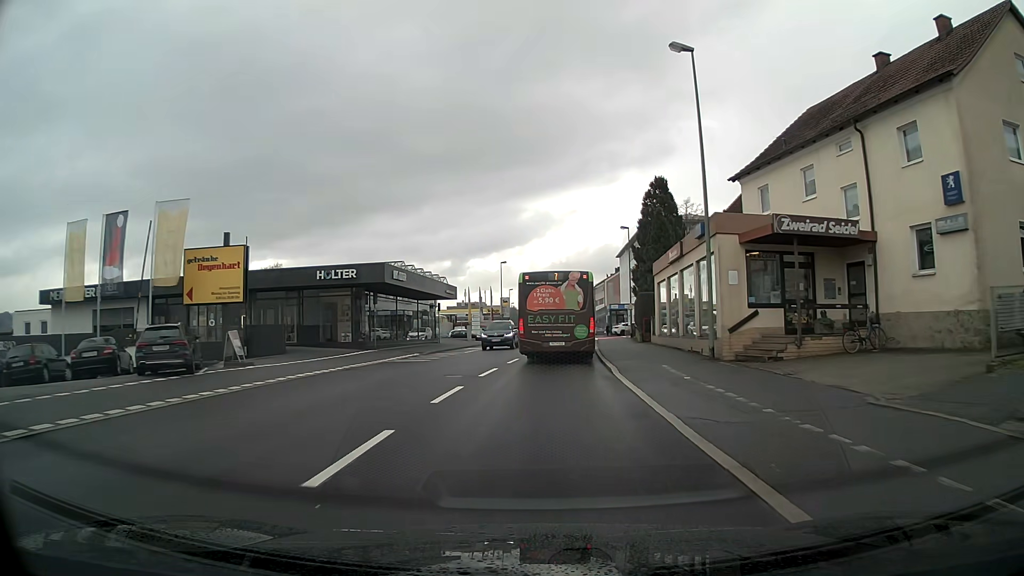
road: tertiary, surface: asphalt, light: Day
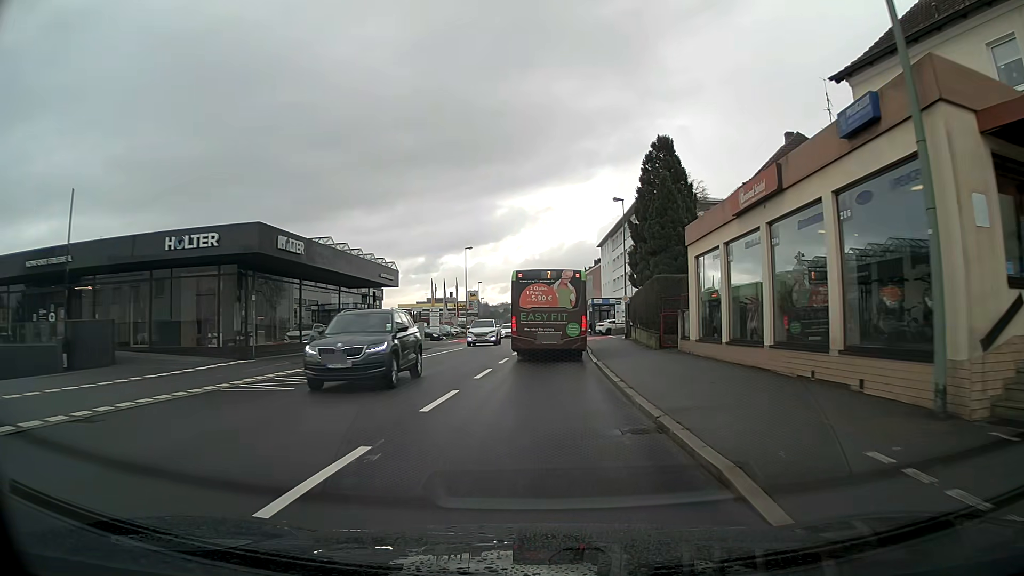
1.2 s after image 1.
(+0.3, +13.3) m; +2°
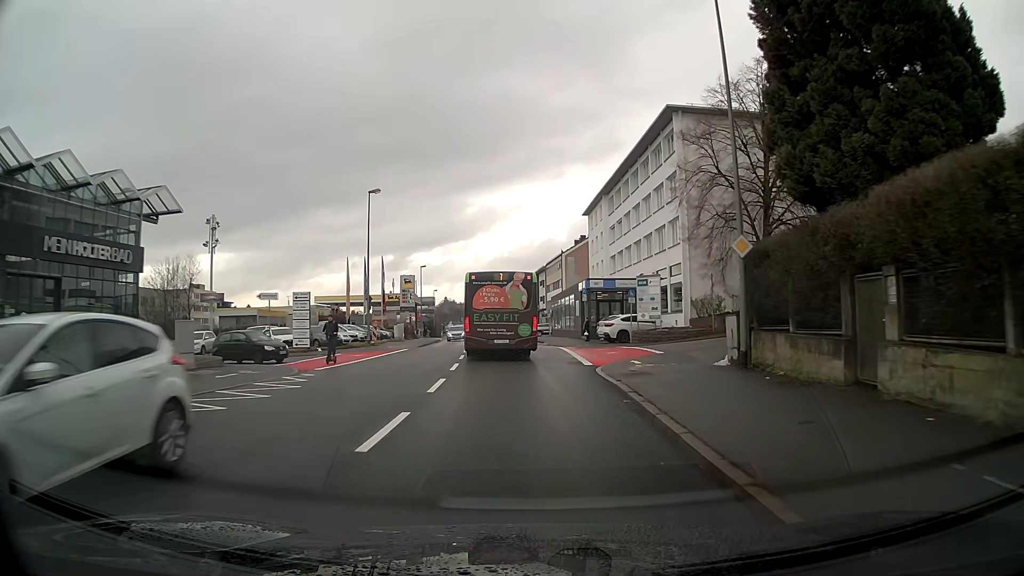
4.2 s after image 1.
(+0.8, +33.2) m; +2°
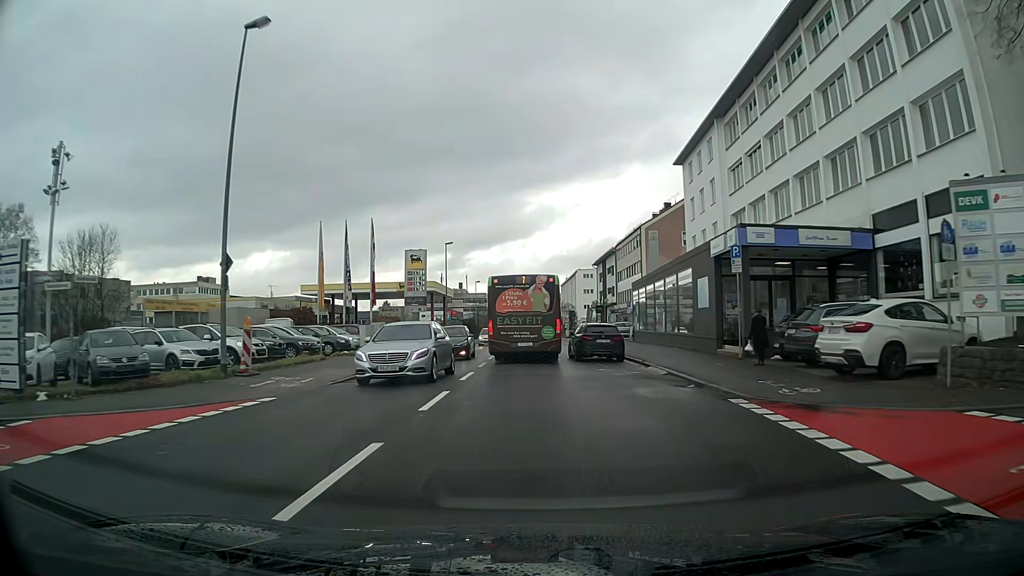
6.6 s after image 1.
(-1.1, +26.8) m; -5°
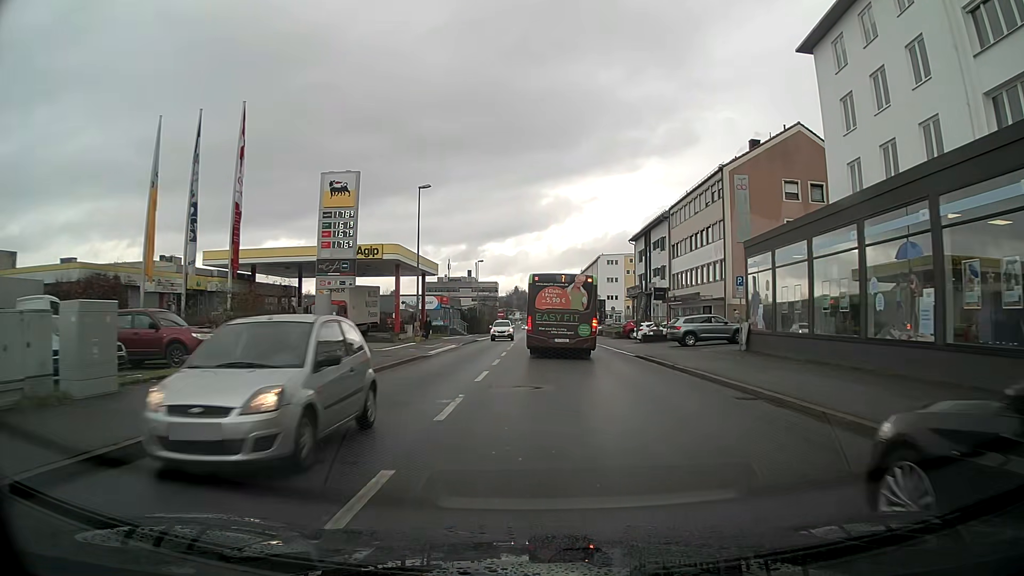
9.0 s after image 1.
(-0.4, +25.4) m; -1°
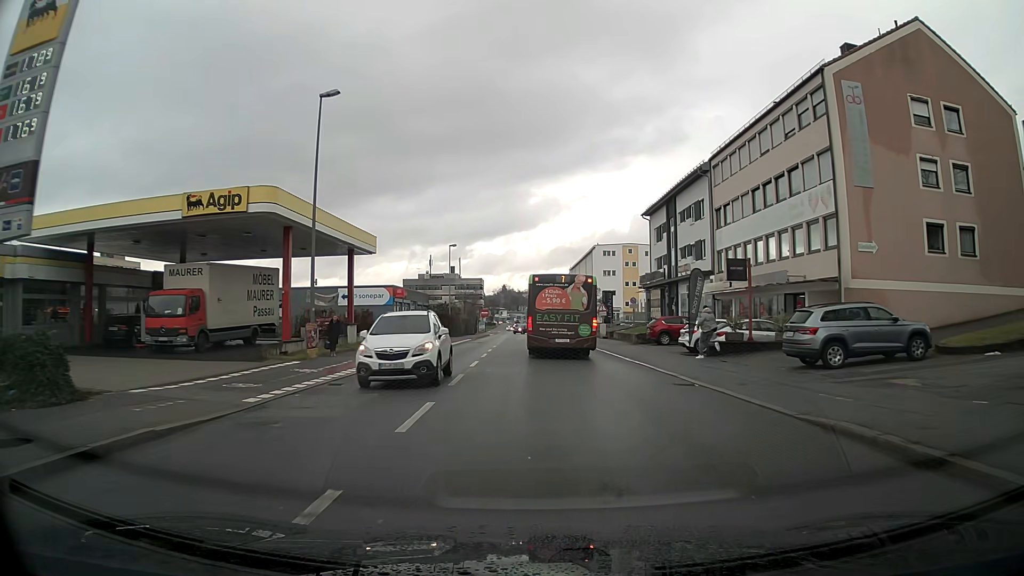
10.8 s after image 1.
(+0.1, +19.1) m; +1°
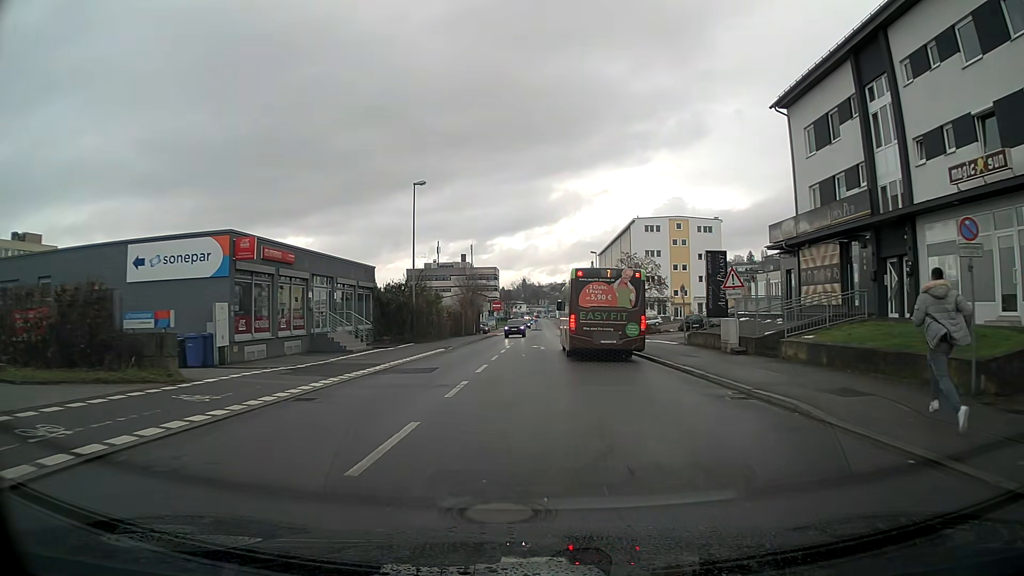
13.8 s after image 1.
(-0.6, +32.8) m; -2°
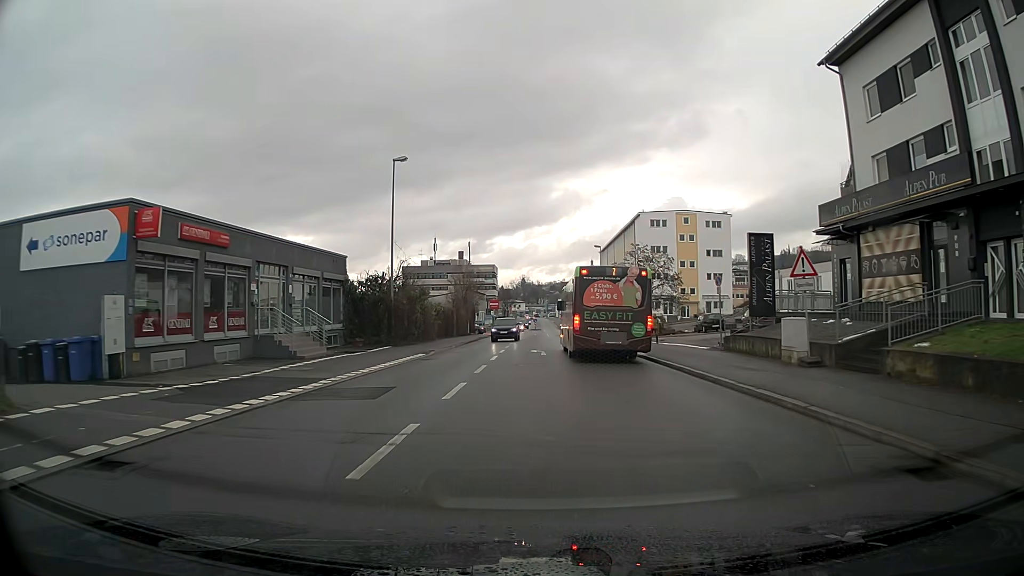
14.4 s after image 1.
(0.0, +6.3) m; 0°
(0, +10) (0, +20) (0, +30) (0, +40) (0, +50) (0, +60) (0, +70) (+1, +80) (+2, +90) (+2, +100) m
